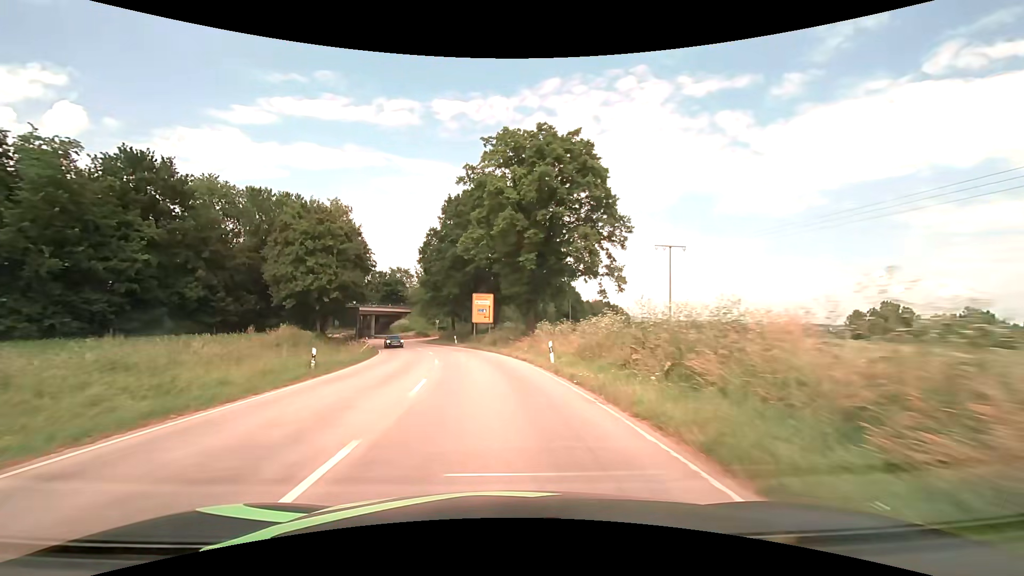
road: tertiary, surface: asphalt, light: Day
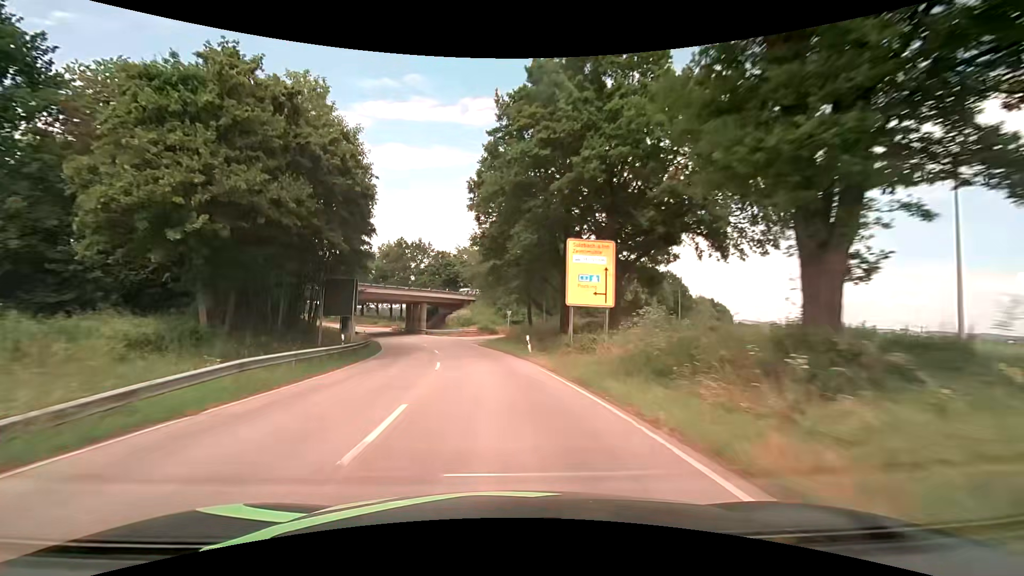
(-2.3, +29.5) m; -9°
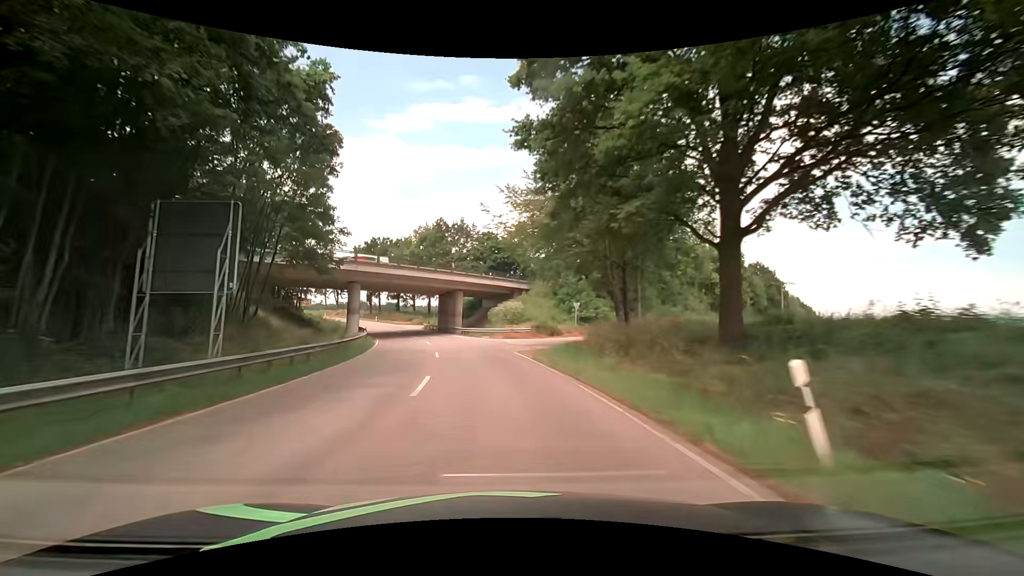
(-1.1, +20.9) m; -6°
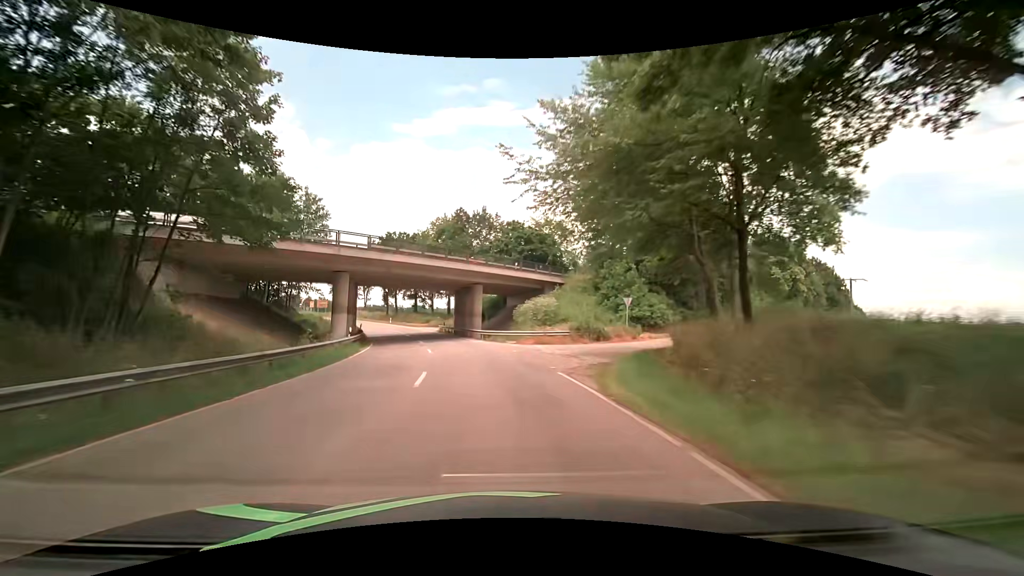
(-0.3, +10.8) m; -3°
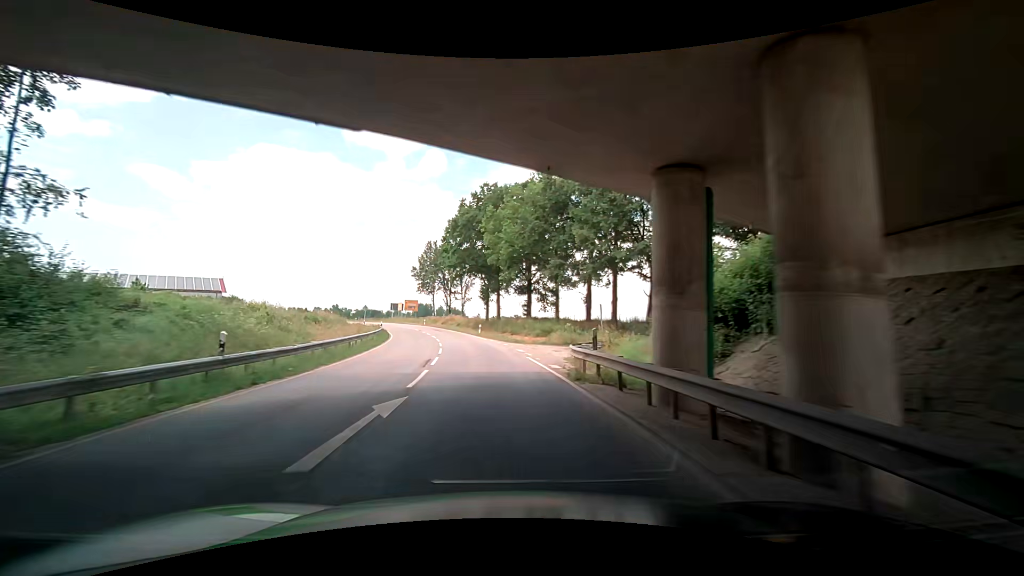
(-5.5, +44.0) m; -13°
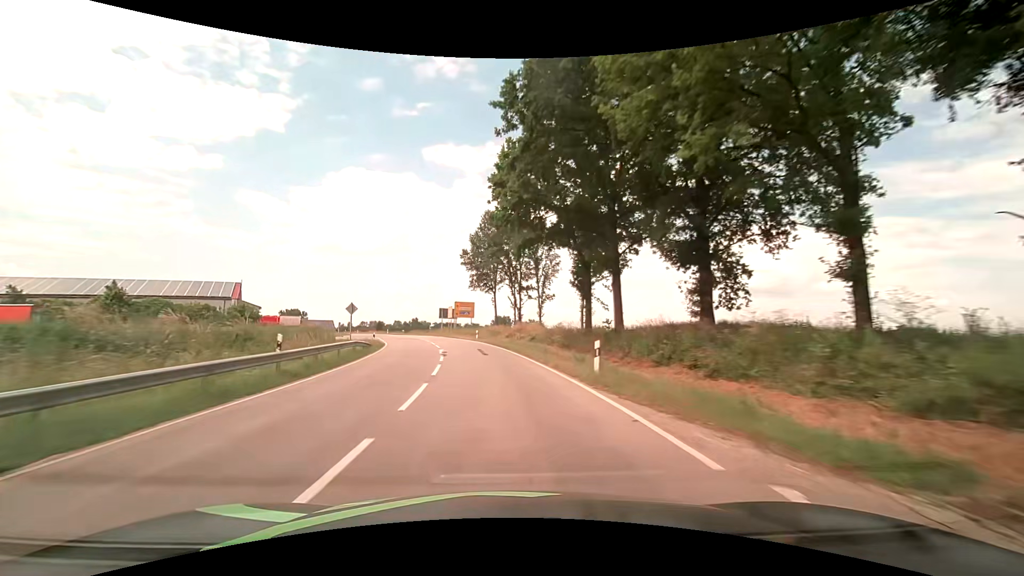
(-3.2, +34.2) m; -10°
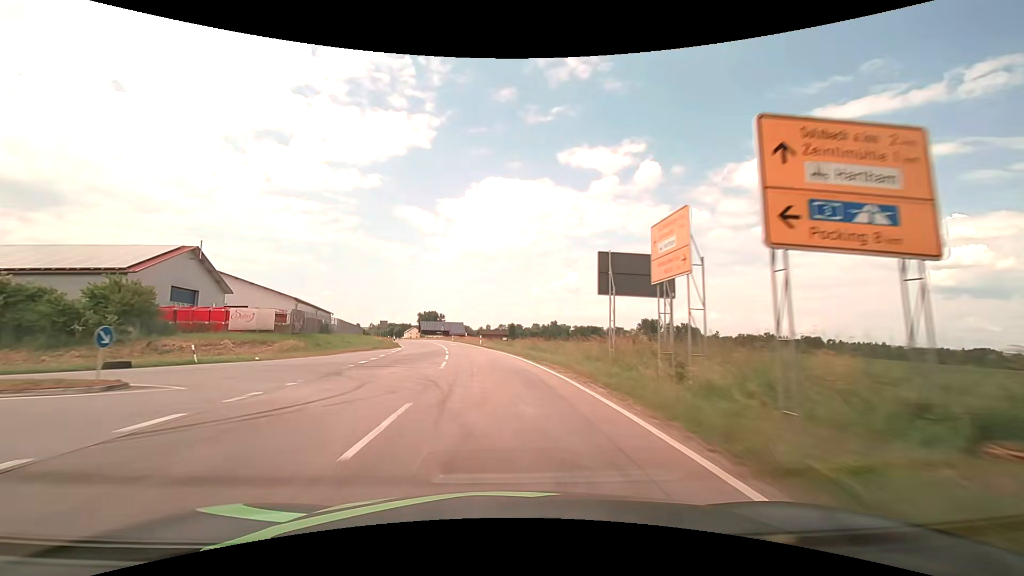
(-8.6, +58.7) m; -16°
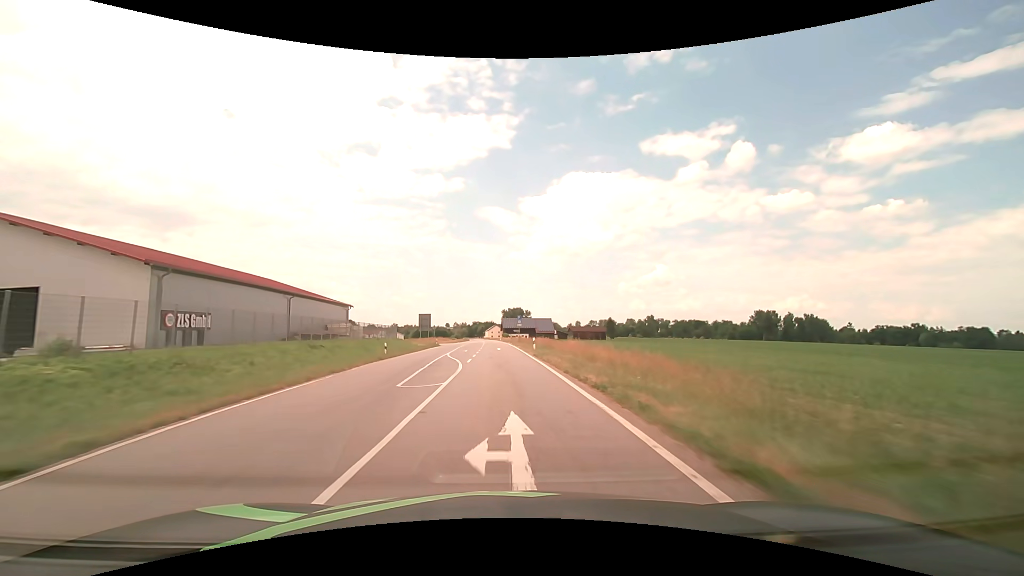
(-5.1, +50.0) m; -11°
(0, +10) (0, +20) (-1, +30) (-1, +40) (-1, +50) (-2, +60) (-2, +70) (-2, +80) (-3, +90) (-3, +100) m
